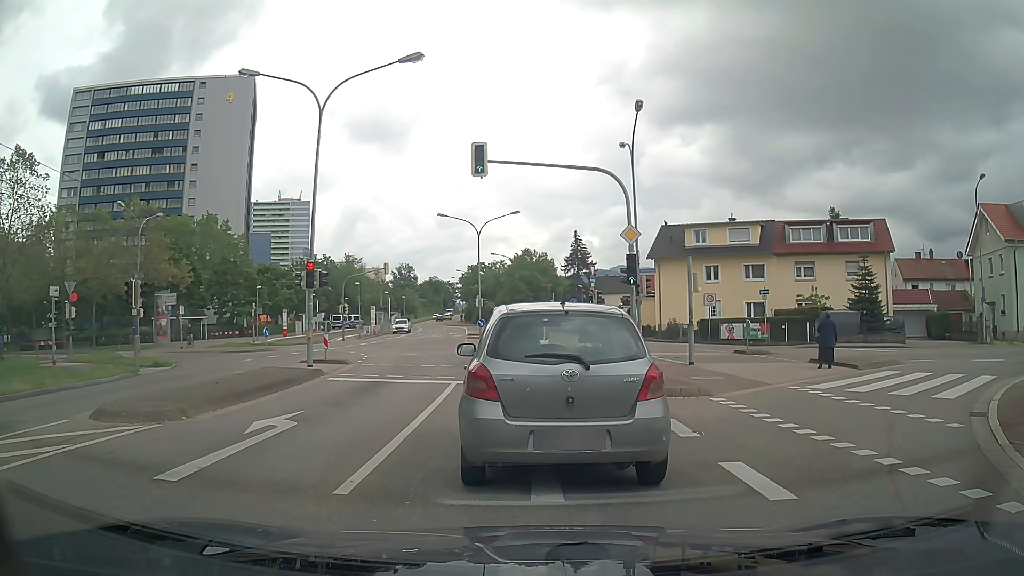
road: tertiary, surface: asphalt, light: Day
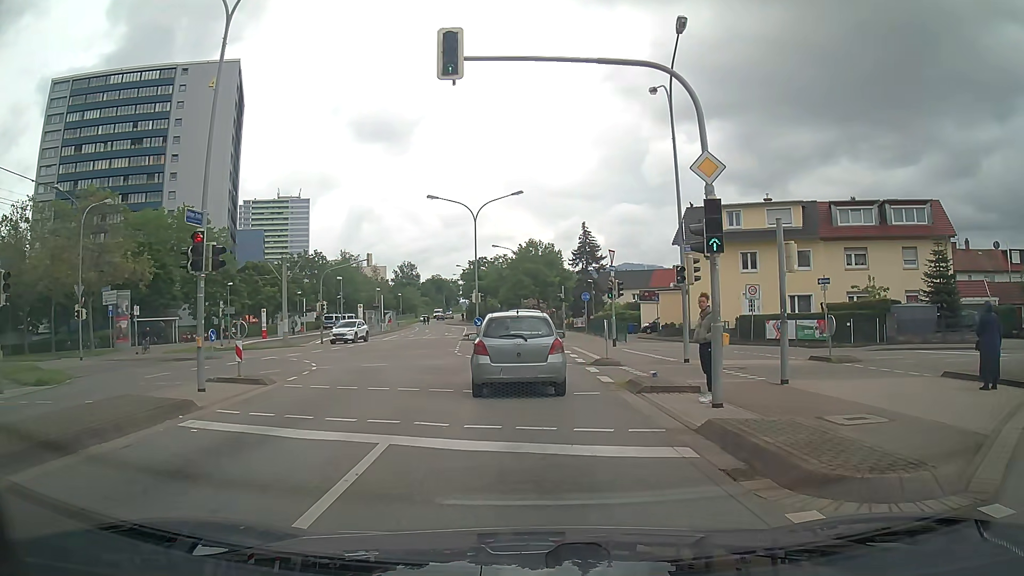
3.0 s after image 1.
(-0.3, +8.1) m; -3°
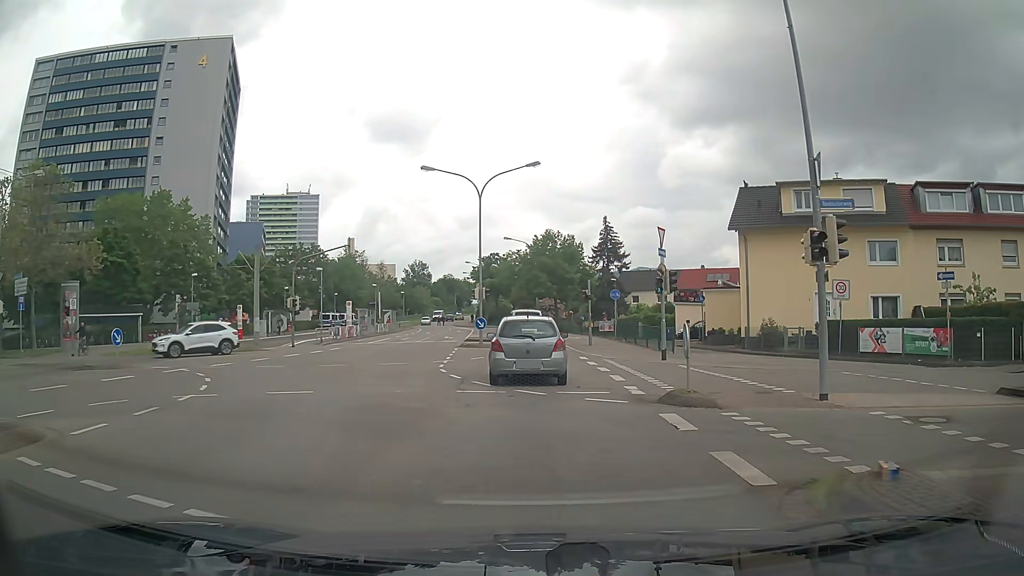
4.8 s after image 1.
(-0.1, +9.5) m; -1°
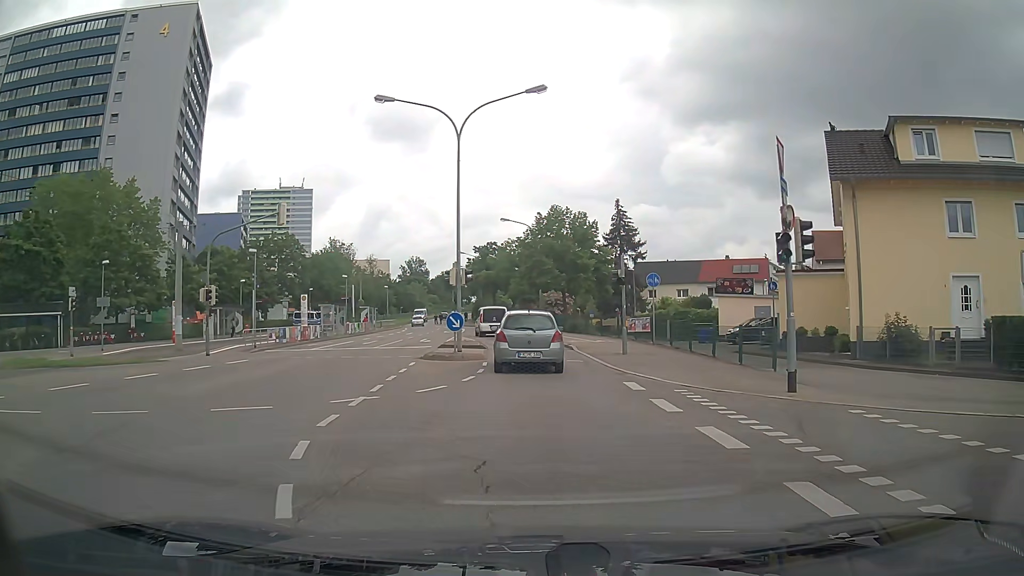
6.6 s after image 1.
(-0.1, +12.3) m; 0°
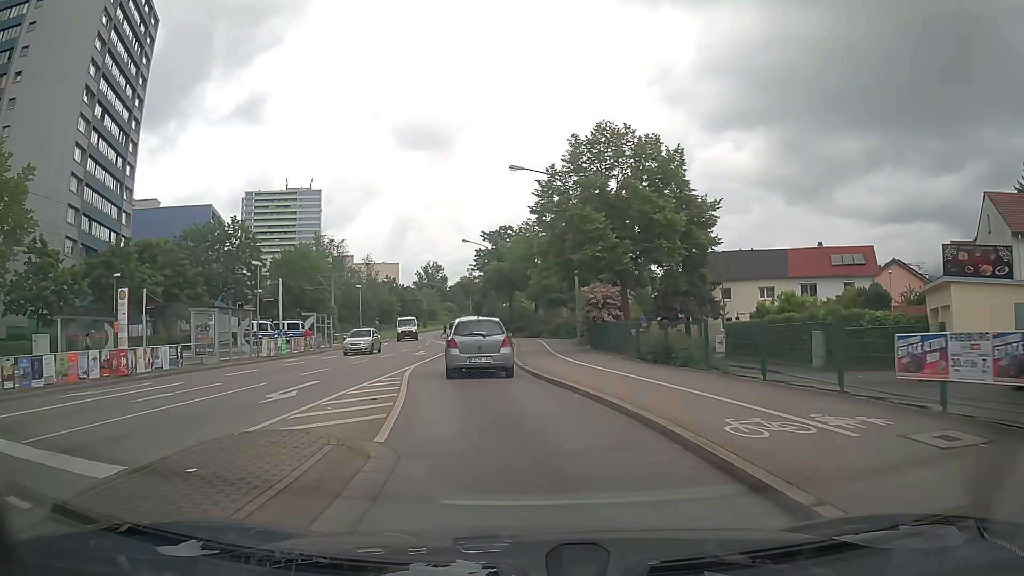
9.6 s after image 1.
(-0.1, +23.7) m; -3°
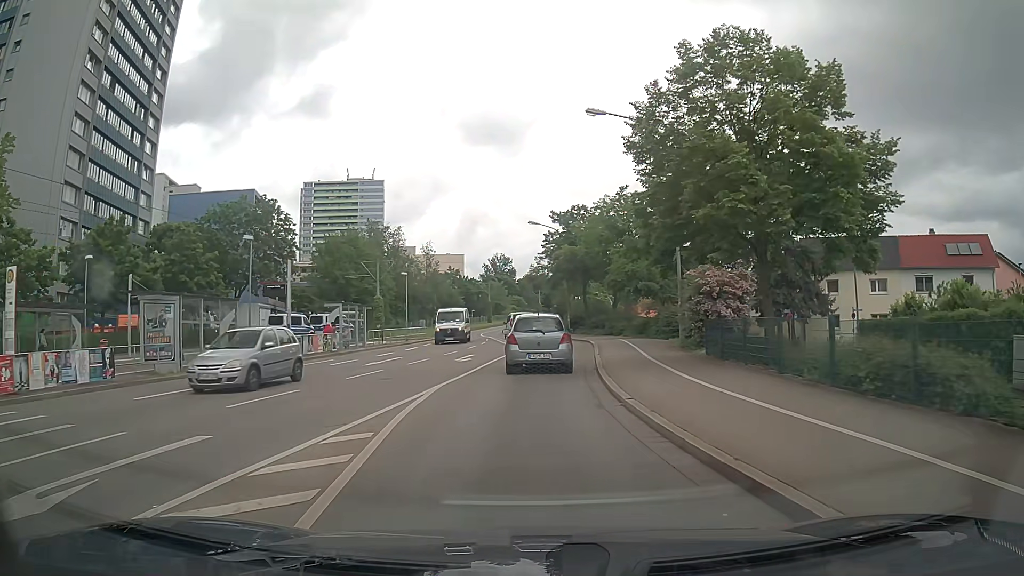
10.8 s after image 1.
(-0.5, +9.3) m; -6°
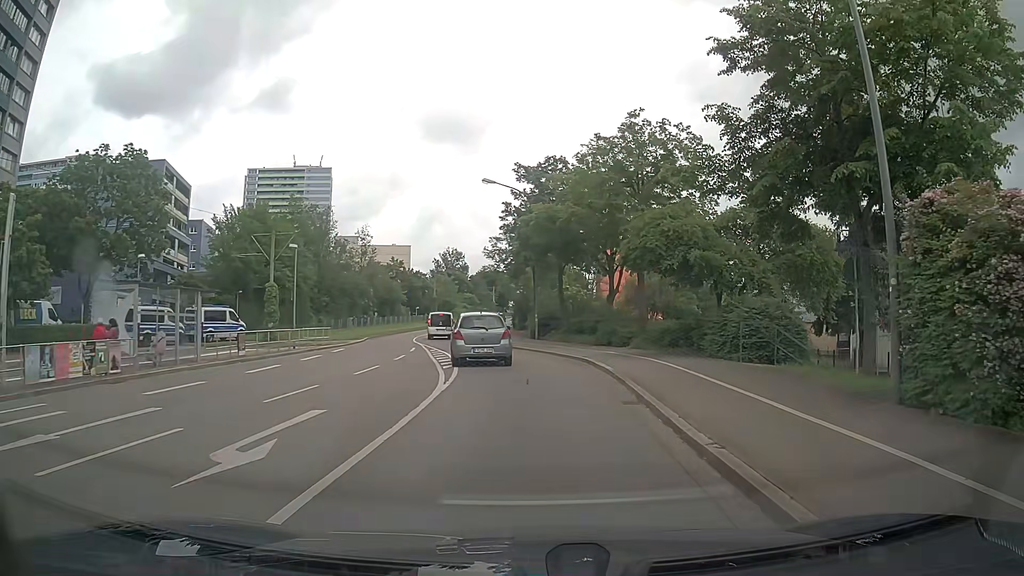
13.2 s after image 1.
(0.0, +17.5) m; +4°
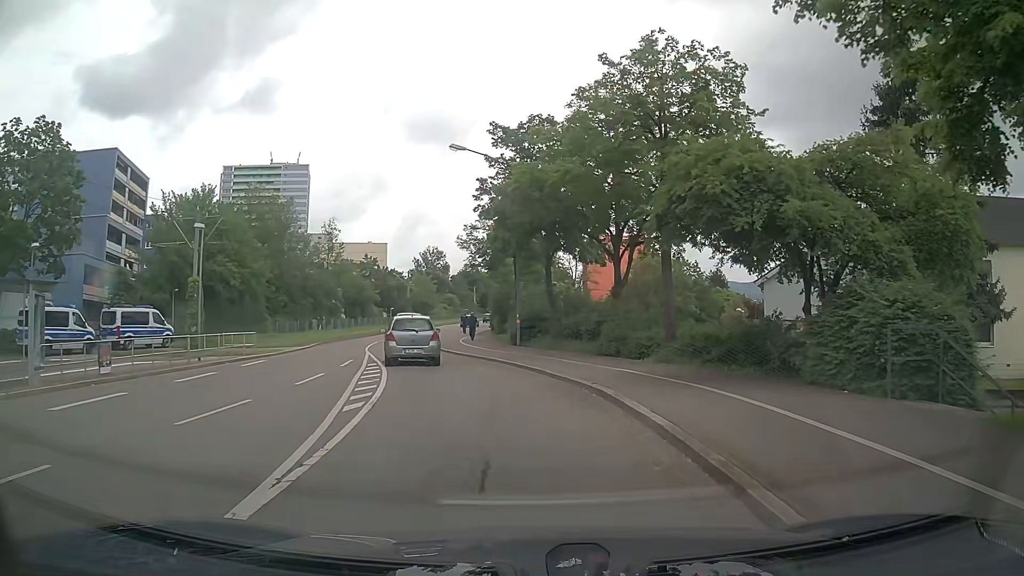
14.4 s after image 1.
(+0.1, +8.5) m; +1°
